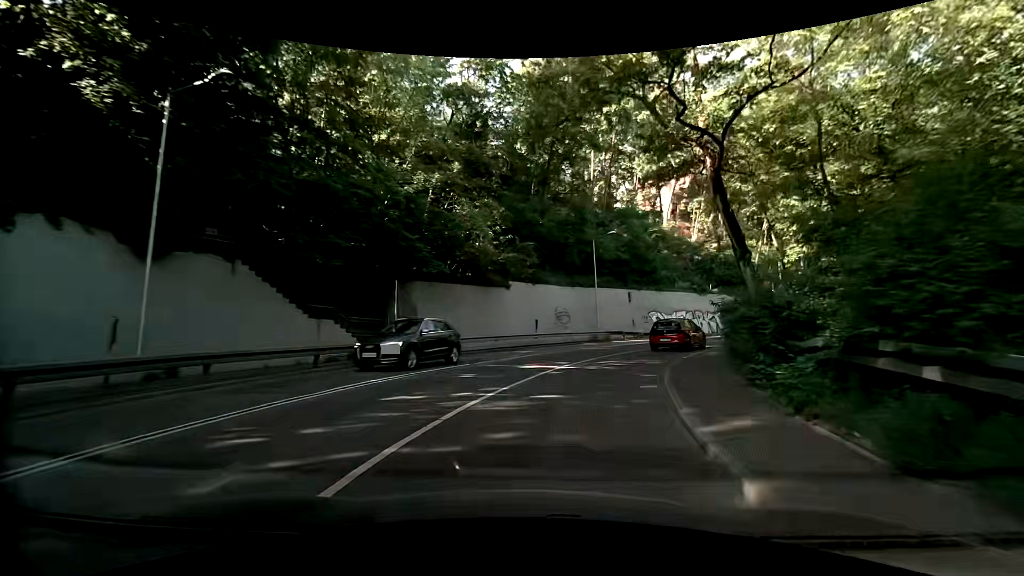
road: secondary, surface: asphalt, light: Day
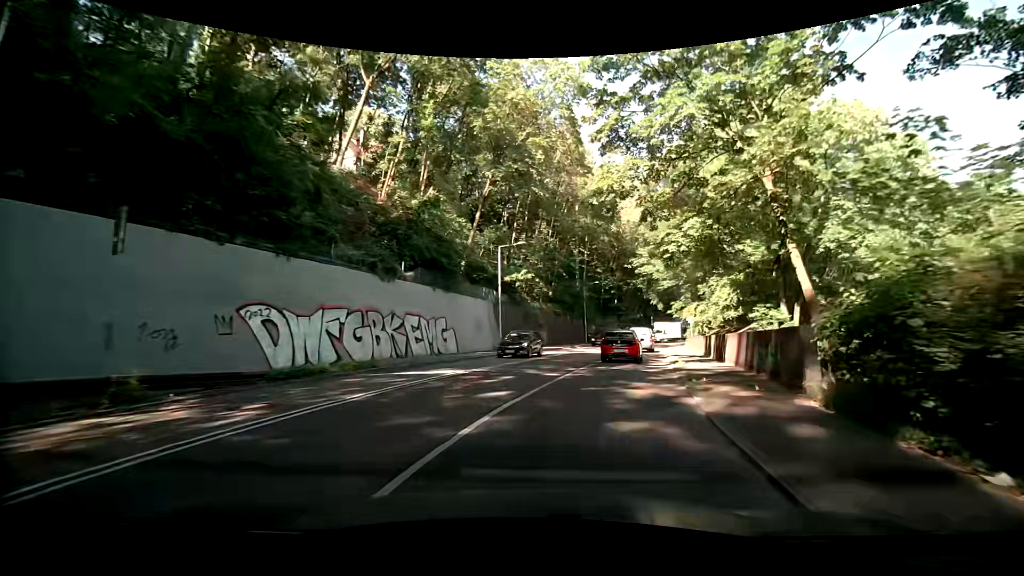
(+8.4, +27.9) m; +36°
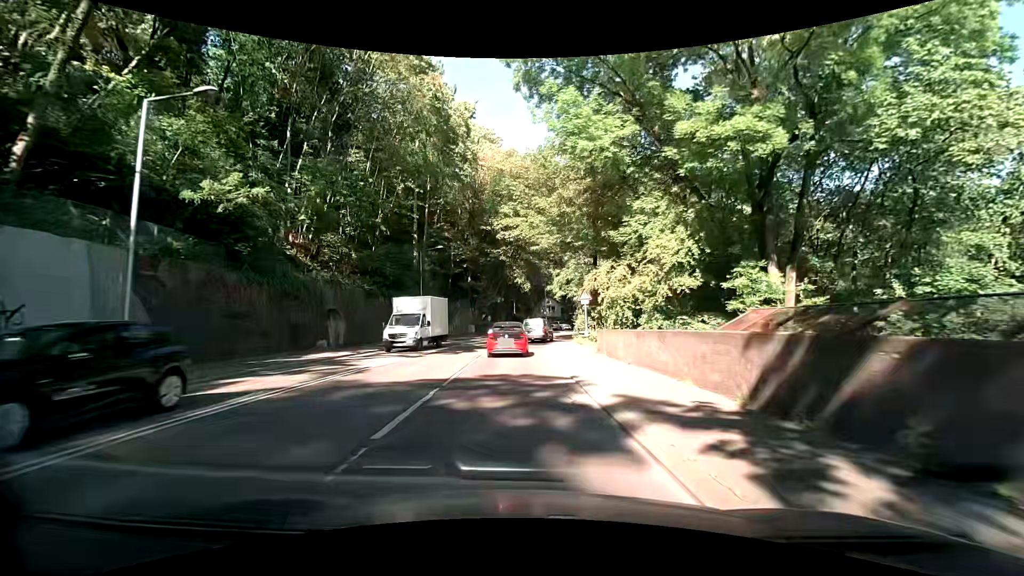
(+4.6, +23.4) m; +16°
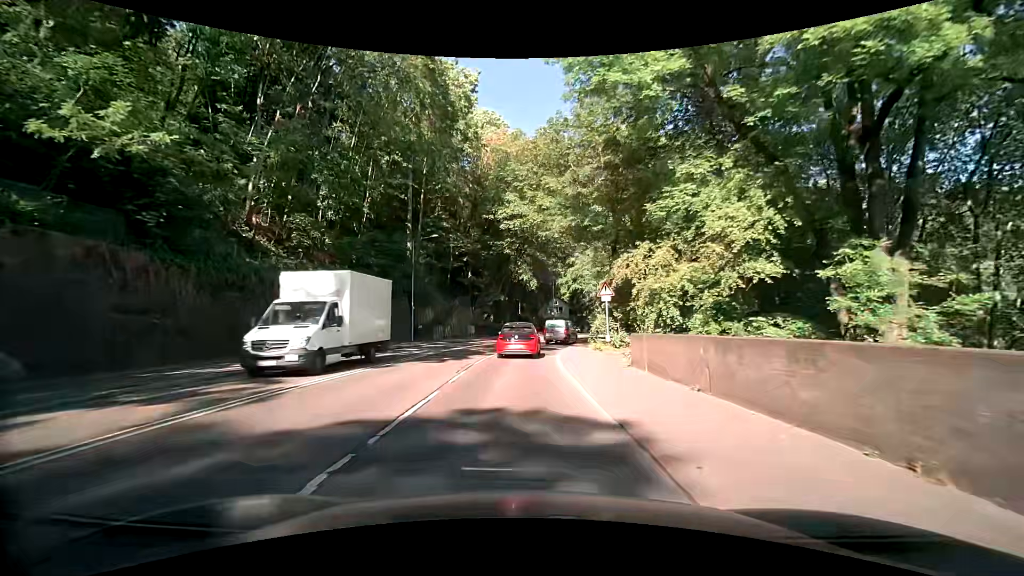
(-0.1, +5.8) m; -1°
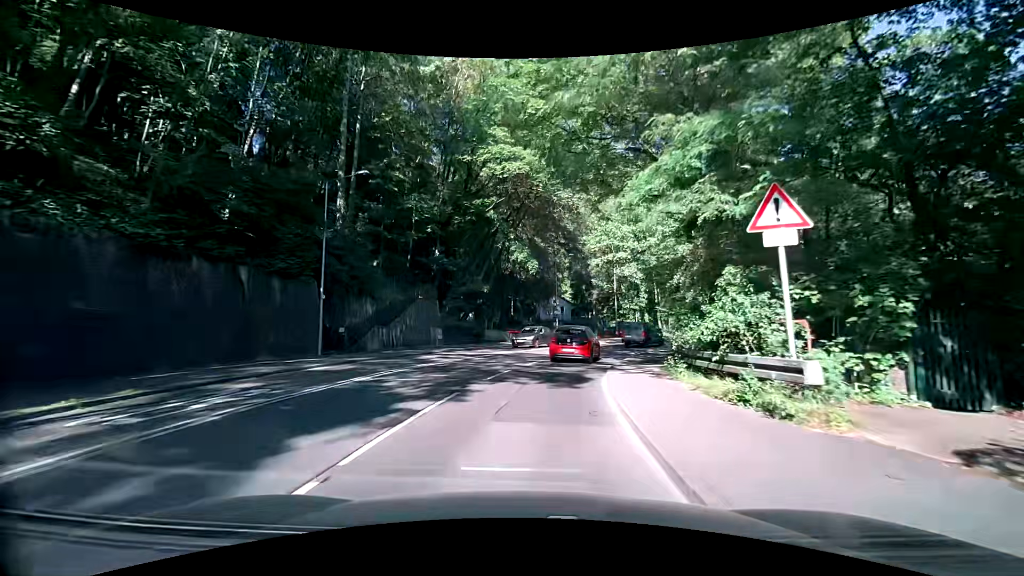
(+0.2, +16.8) m; +2°
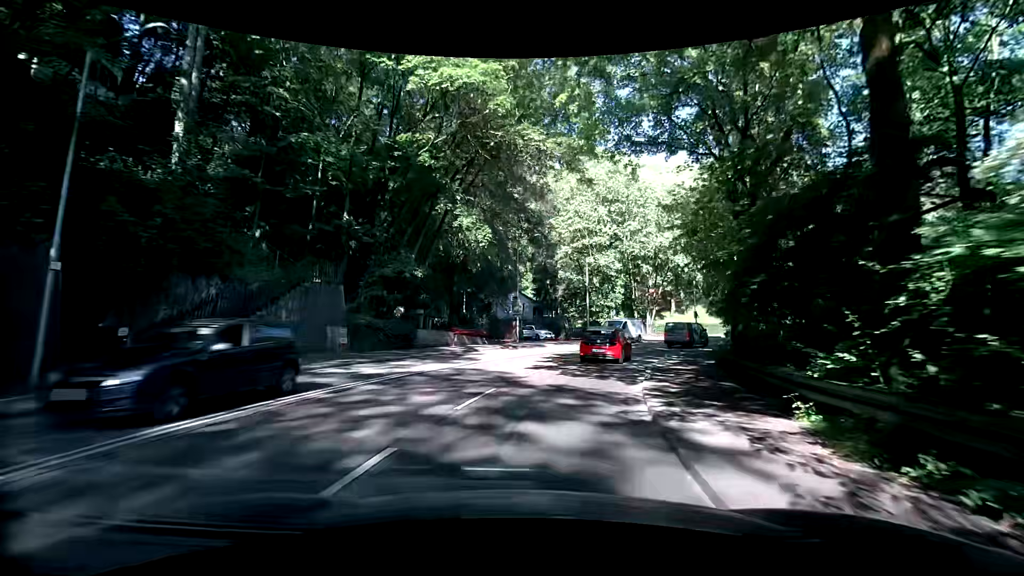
(+0.1, +10.9) m; +5°
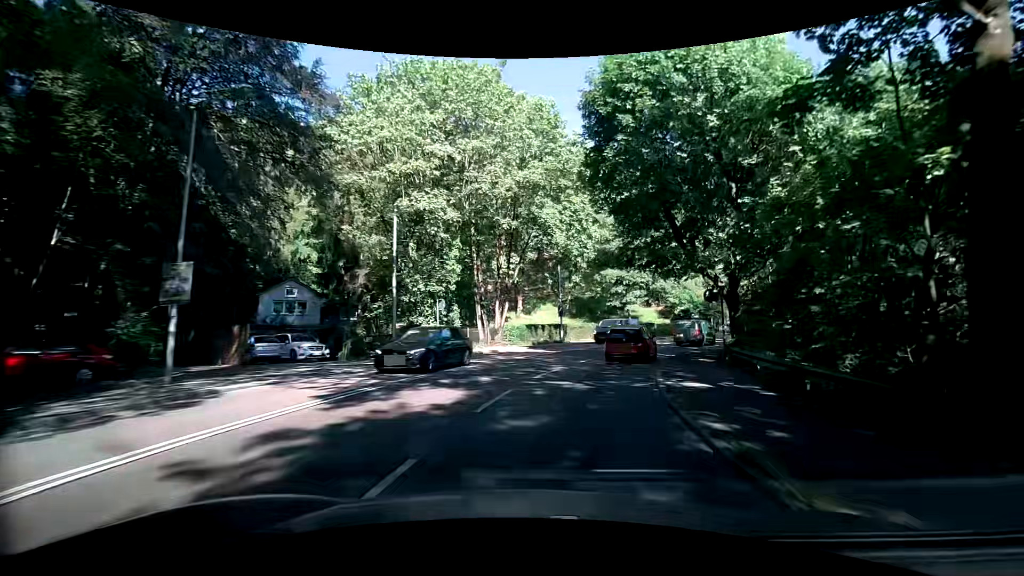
(+3.0, +23.7) m; +17°
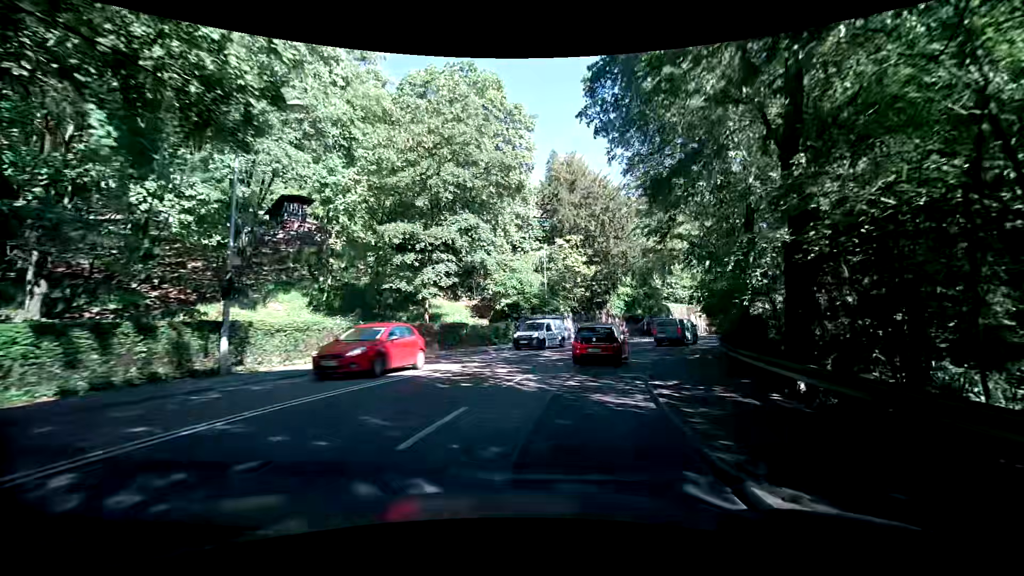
(+5.2, +25.6) m; +22°
(+1, +10) (+3, +20) (+7, +29) (+11, +38) (+18, +46) (+24, +53) (+31, +60) (+38, +68) (+44, +75) (+50, +84) m
